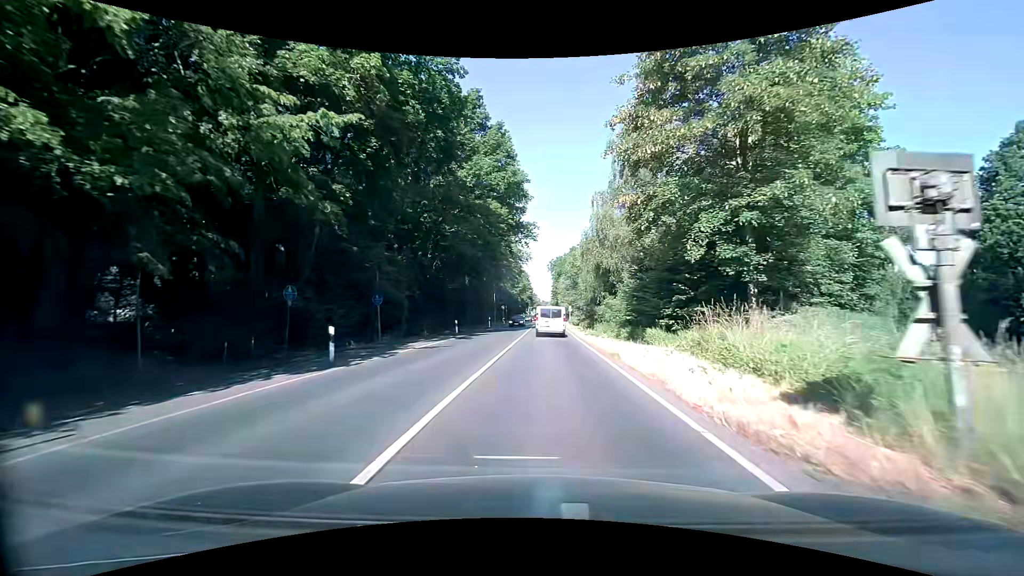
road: secondary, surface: asphalt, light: Day
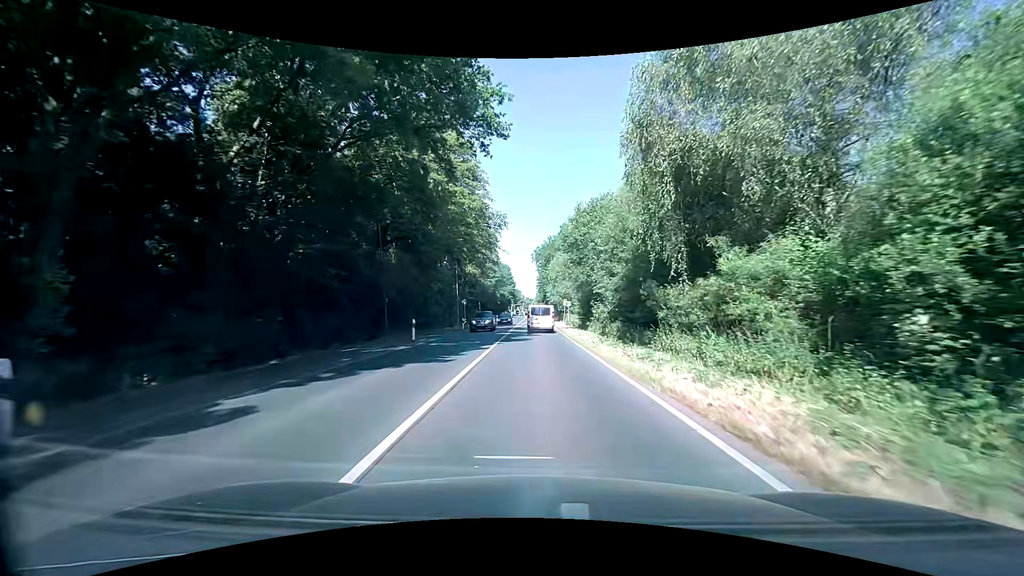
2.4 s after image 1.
(+0.4, +28.9) m; +3°
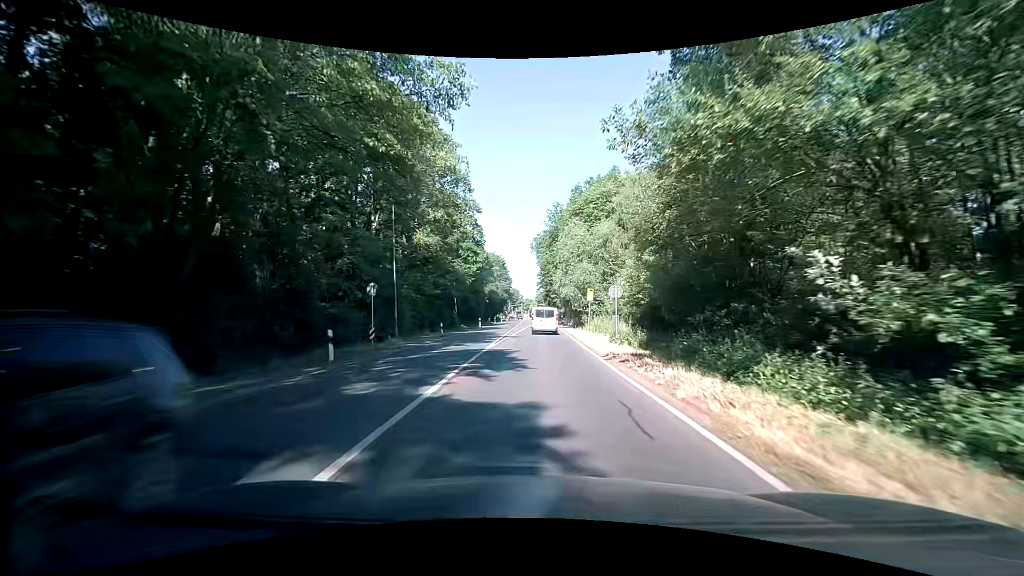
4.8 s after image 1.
(-0.7, +30.1) m; -1°
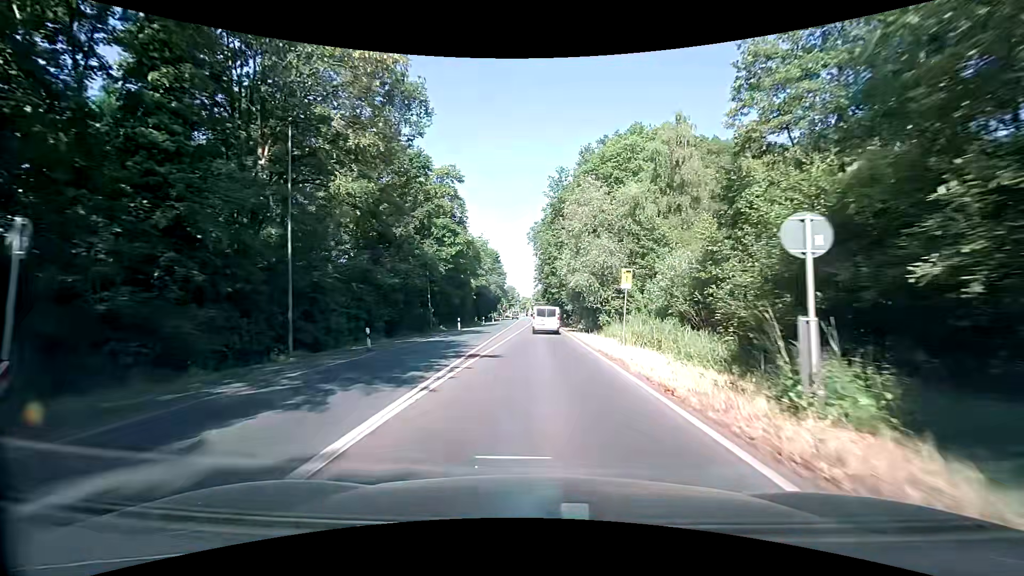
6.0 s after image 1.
(0.0, +15.5) m; +1°
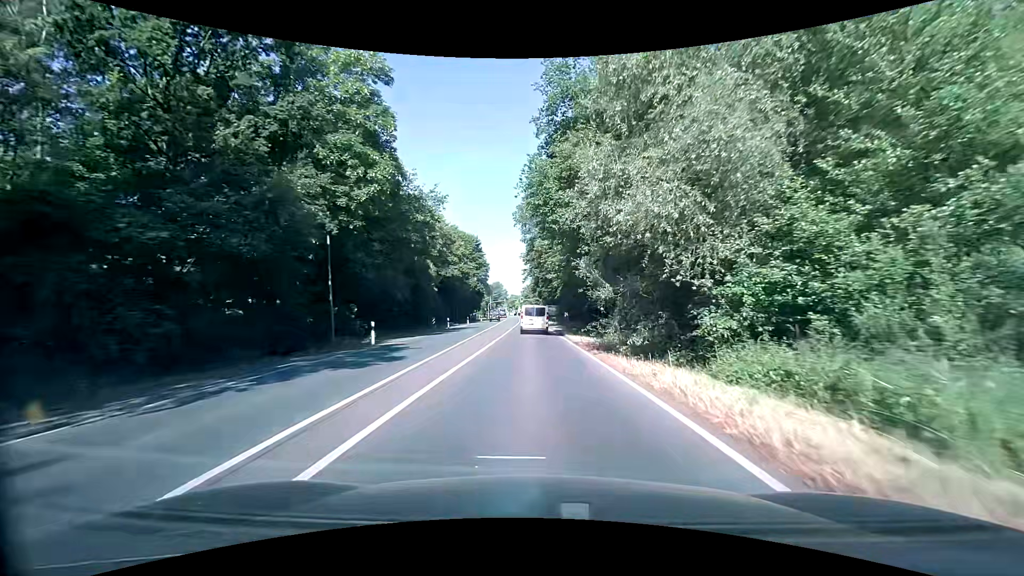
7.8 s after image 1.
(0.0, +23.3) m; 0°
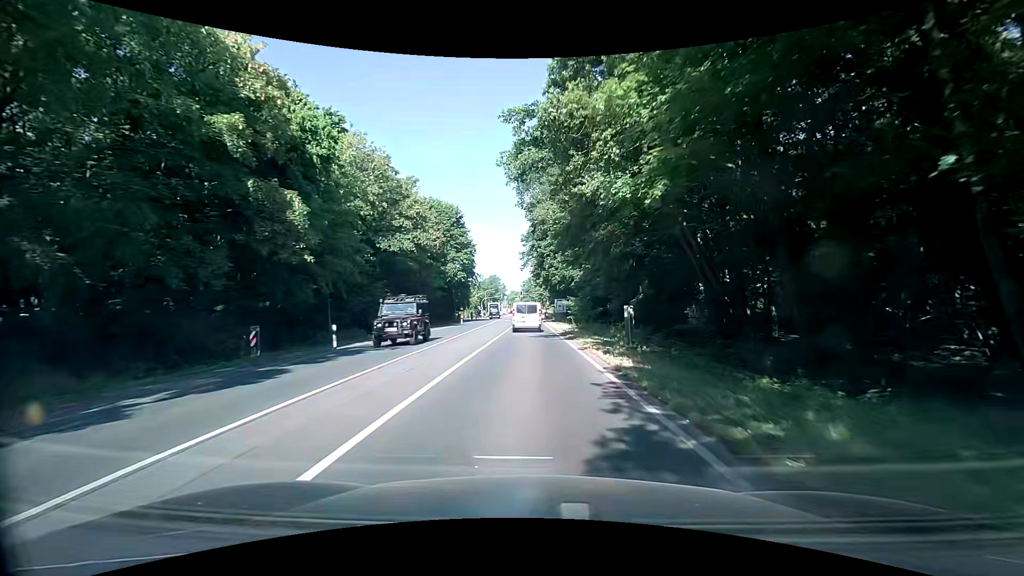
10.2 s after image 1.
(-0.1, +30.4) m; +1°
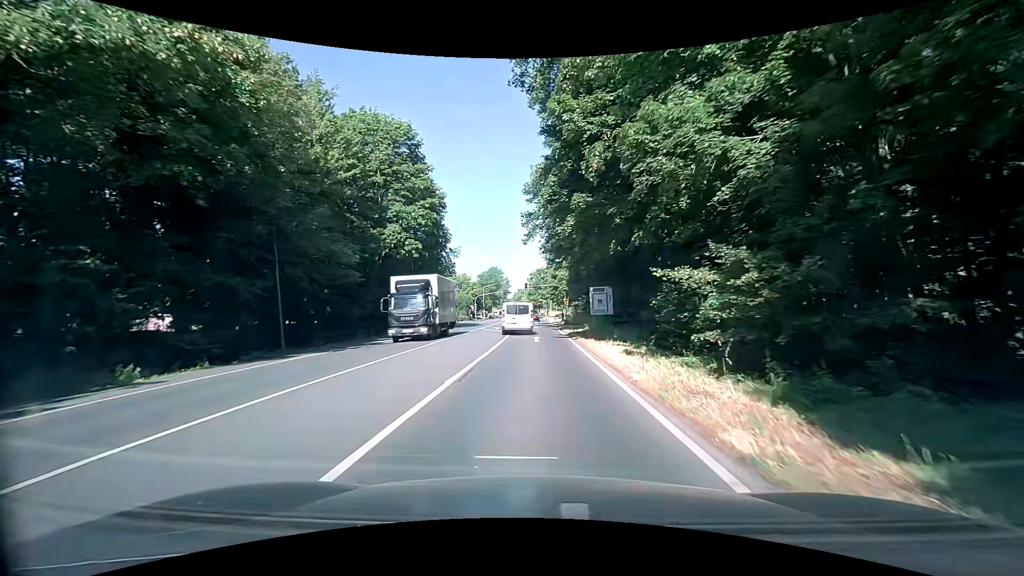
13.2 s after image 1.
(-0.8, +36.1) m; -2°
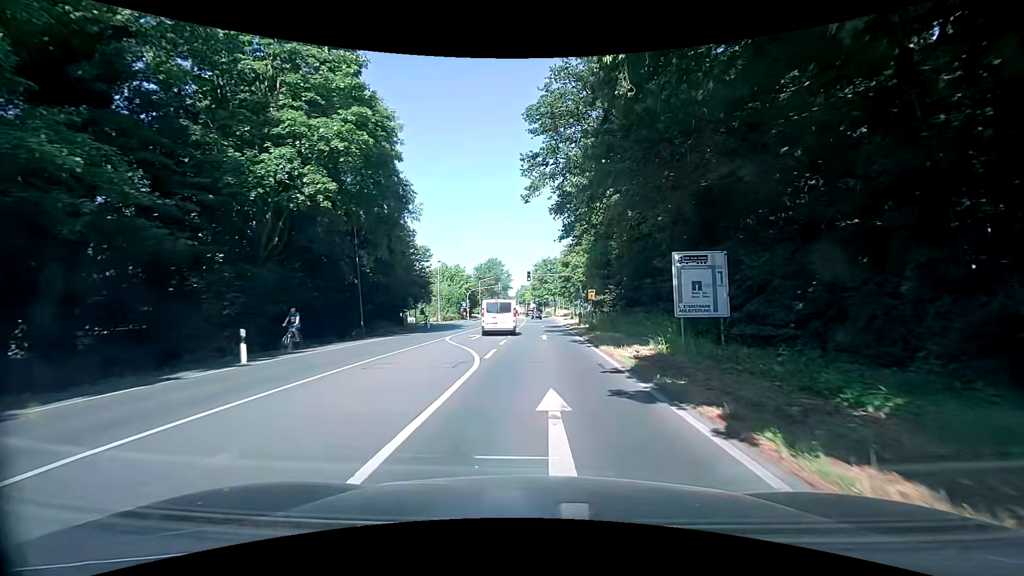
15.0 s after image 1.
(-0.1, +19.3) m; -2°
